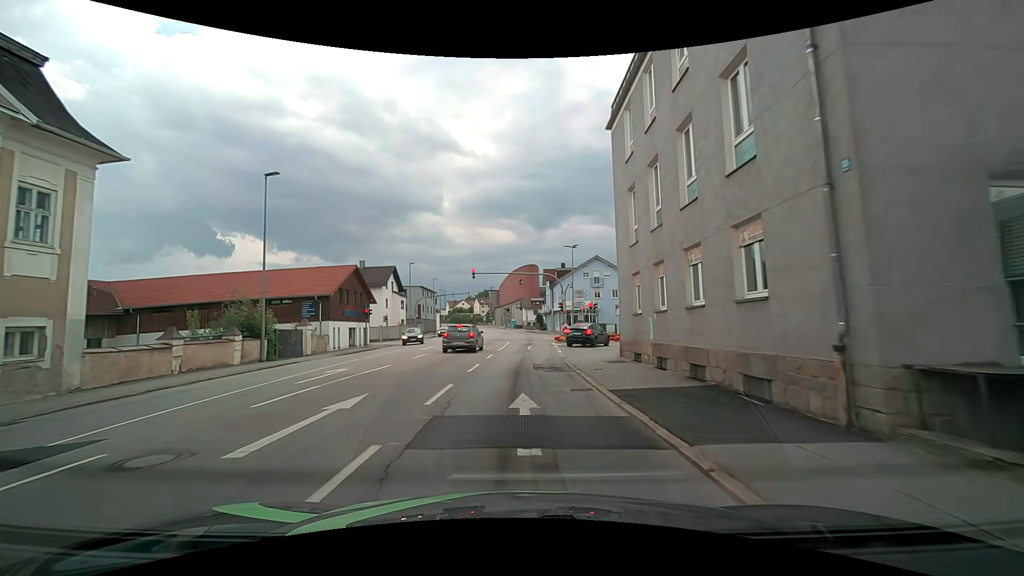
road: tertiary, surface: asphalt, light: Day
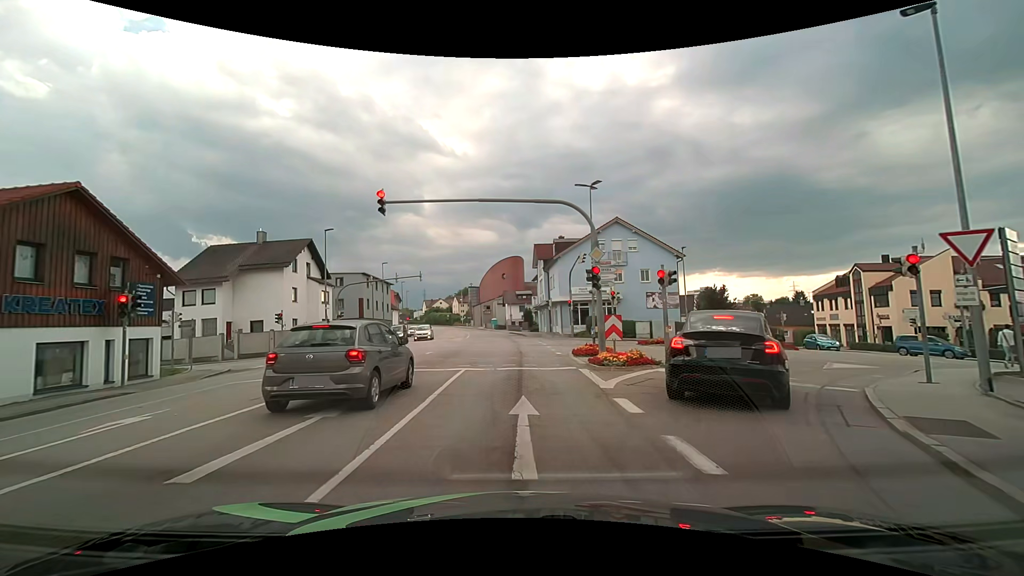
(+0.3, +24.2) m; +2°
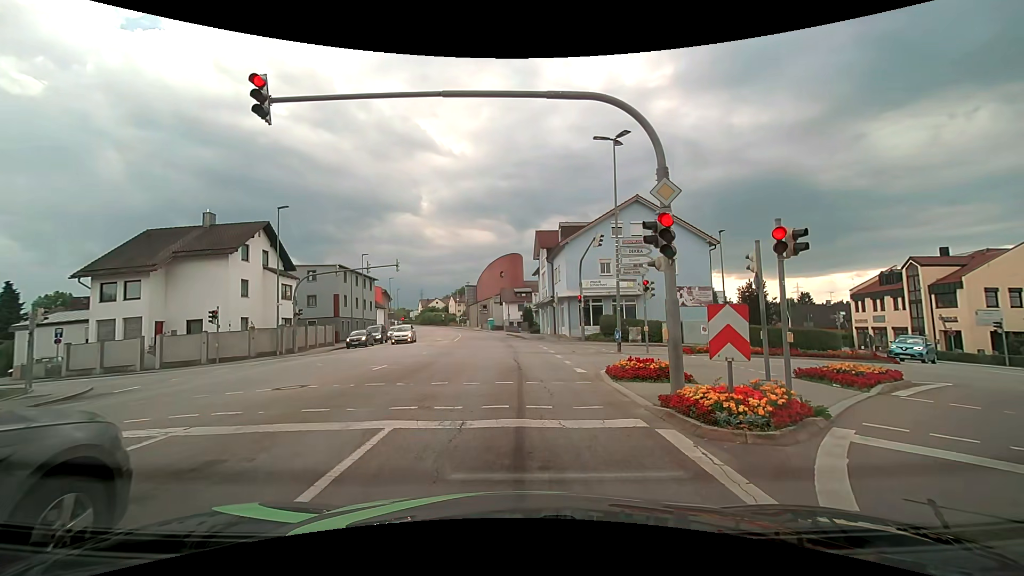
(0.0, +7.8) m; 0°
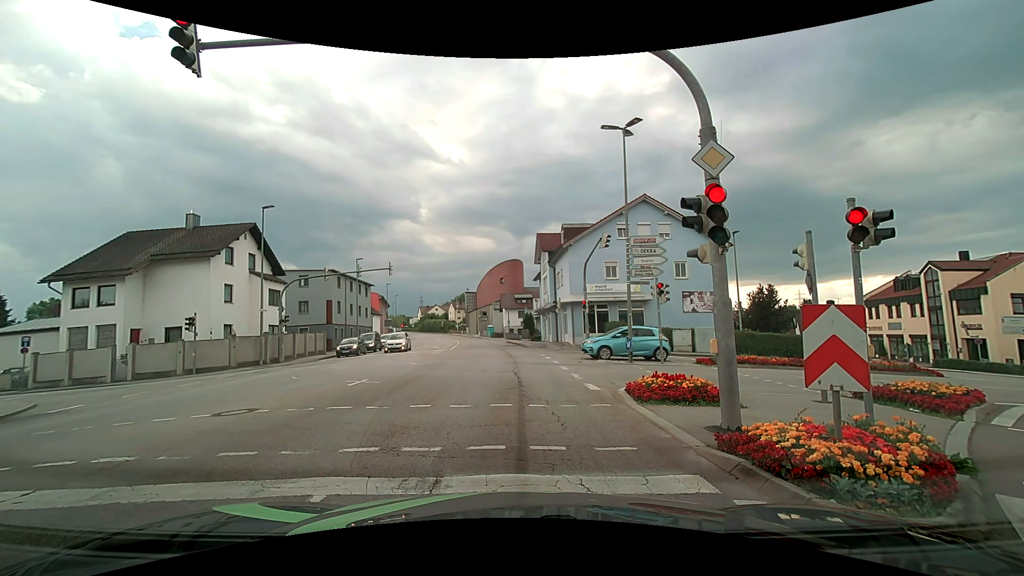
(0.0, +2.0) m; +1°
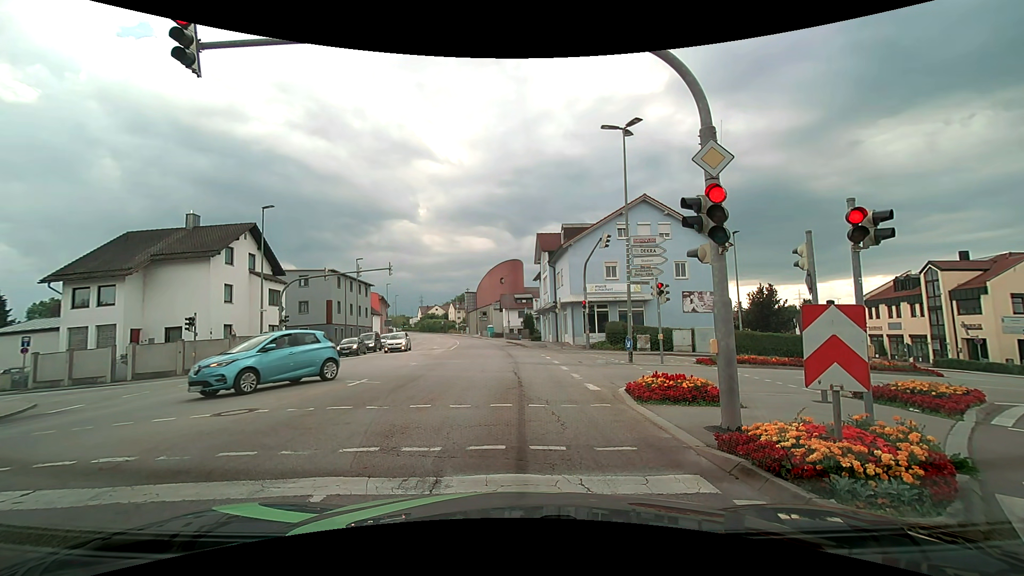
(0.0, 0.0) m; 0°
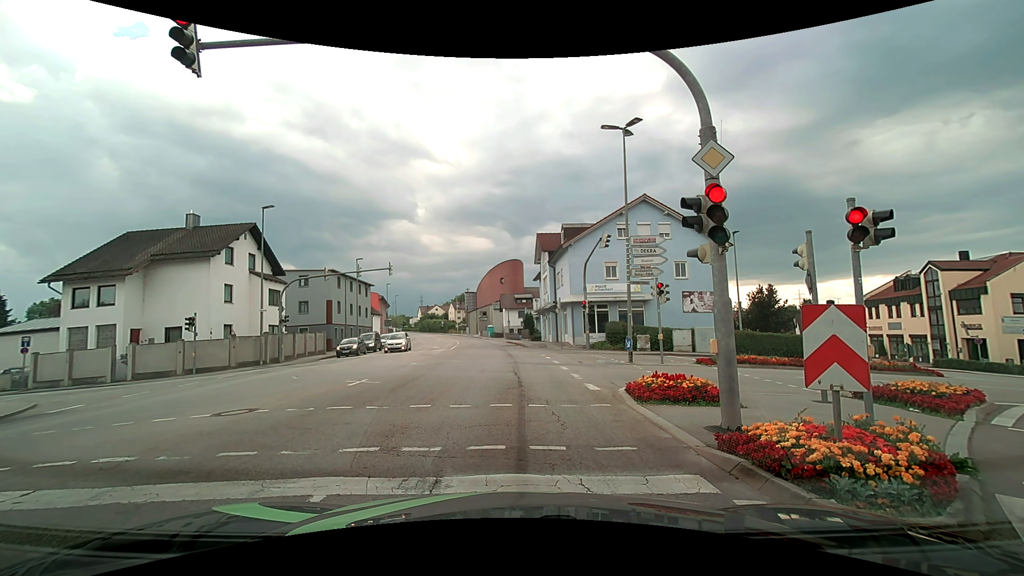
(0.0, 0.0) m; 0°
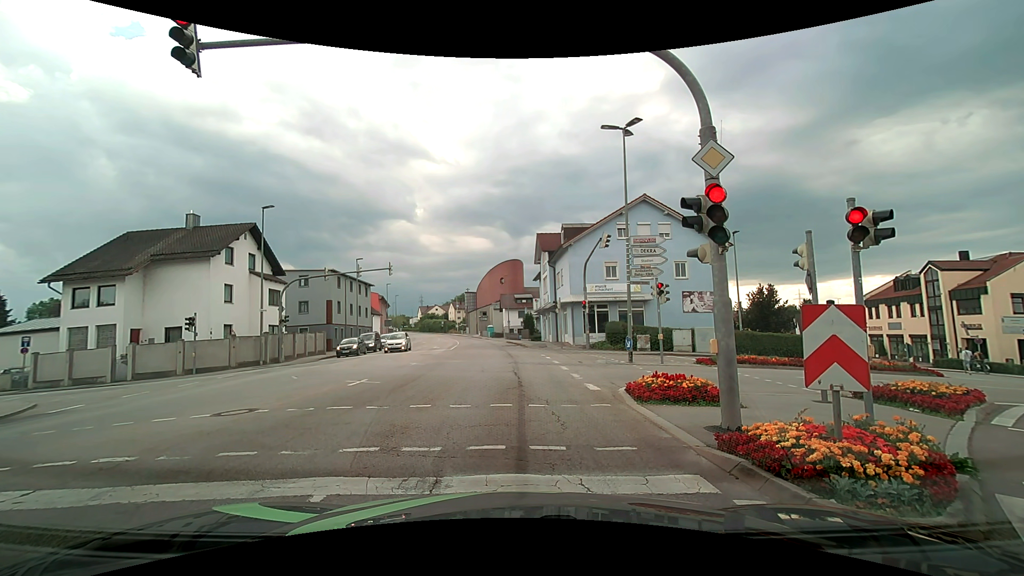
(0.0, 0.0) m; 0°
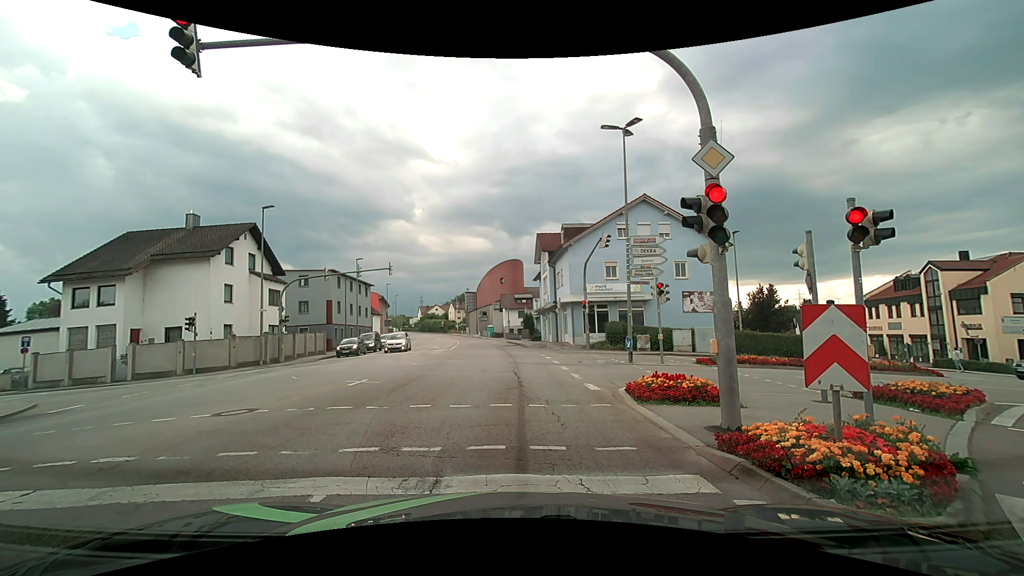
(0.0, 0.0) m; 0°
